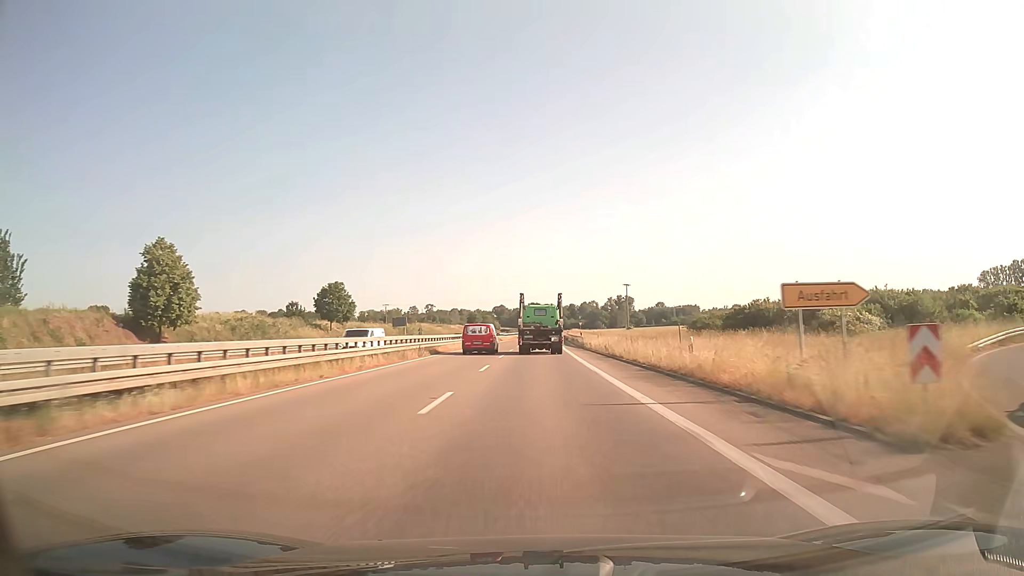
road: trunk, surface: asphalt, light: Day
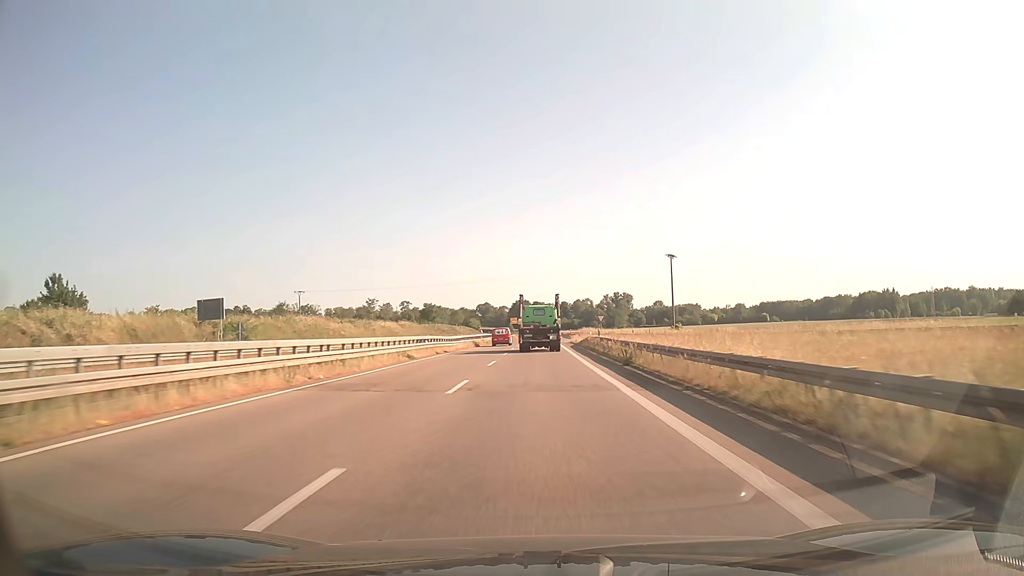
(+0.5, +68.5) m; +1°
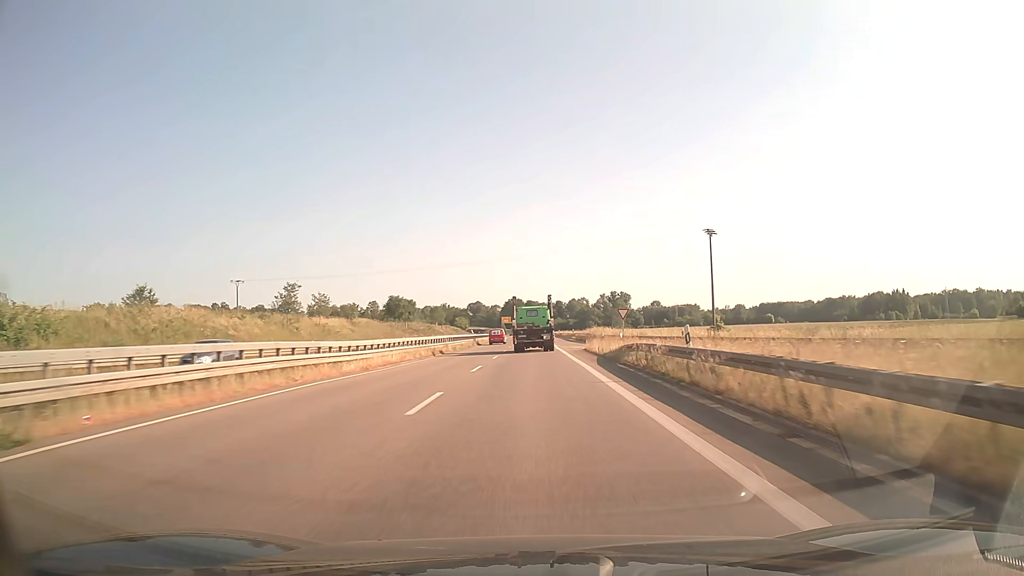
(+0.2, +27.6) m; +1°
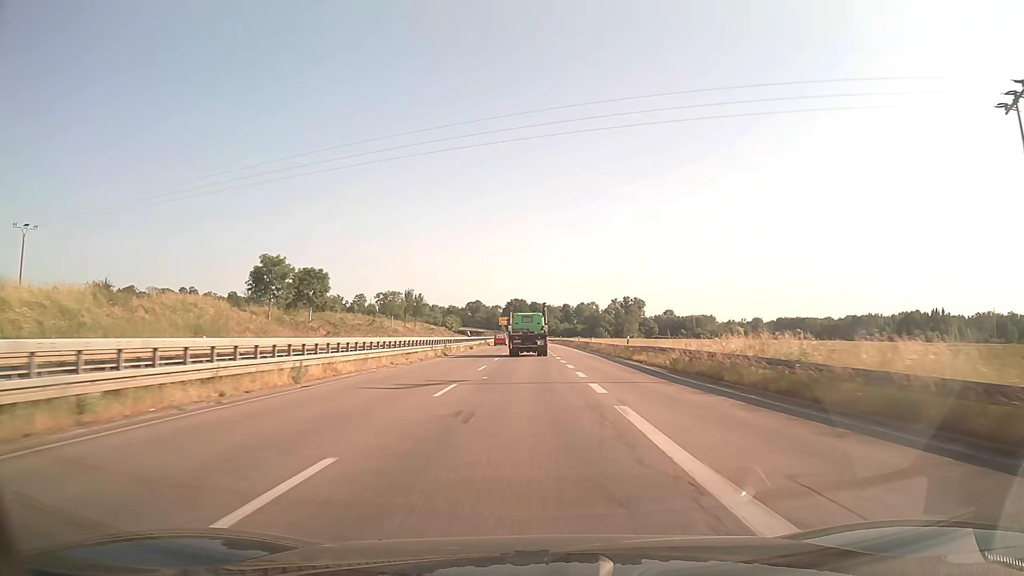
(-0.1, +55.2) m; -1°
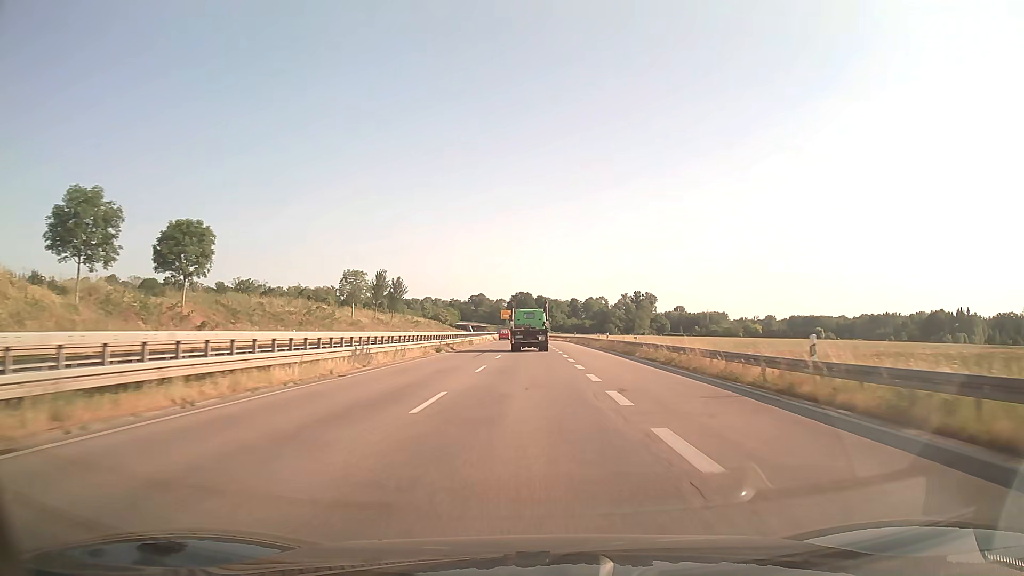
(-0.1, +27.7) m; 0°
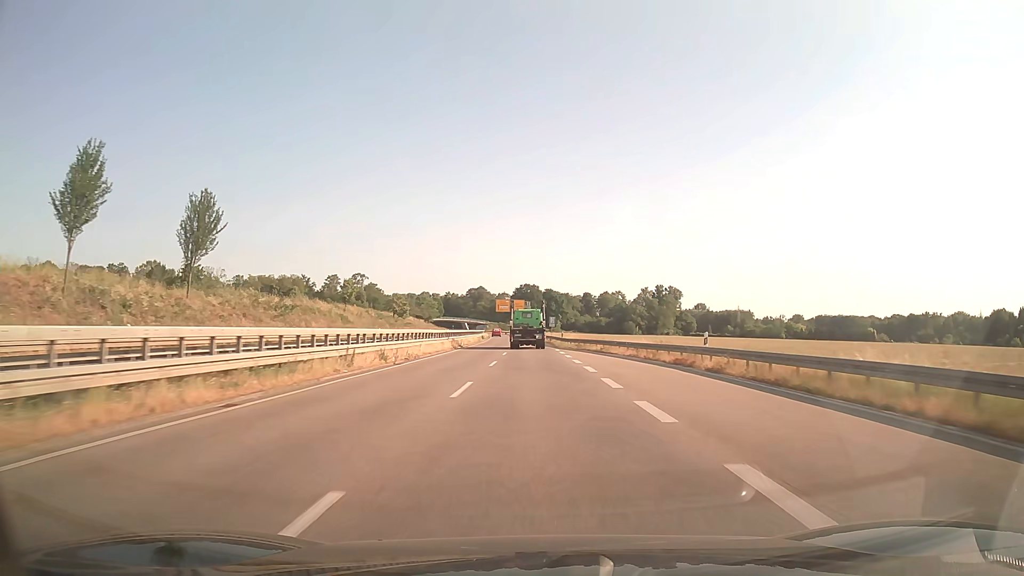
(-0.3, +69.3) m; 0°
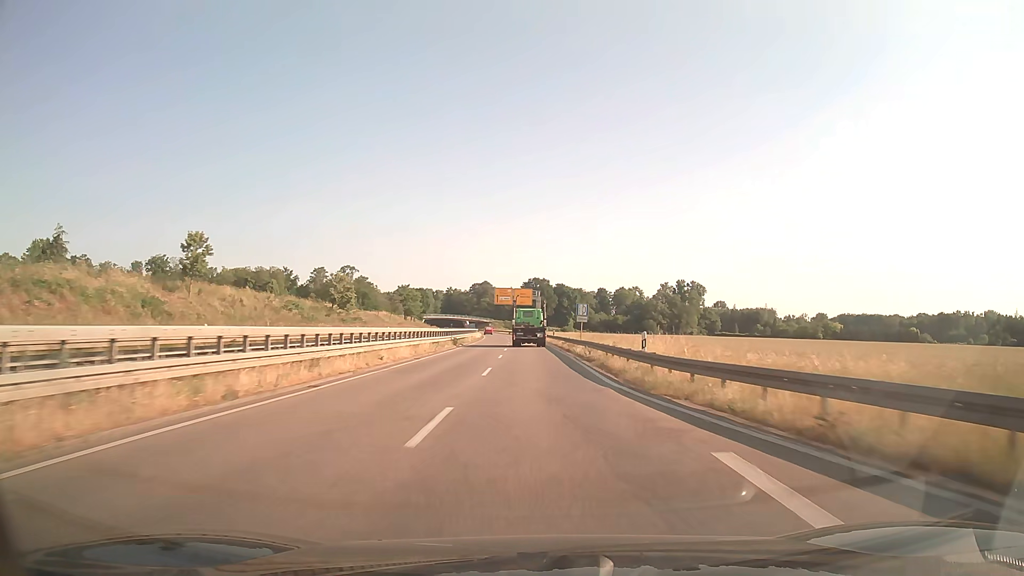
(-0.3, +41.5) m; -1°
